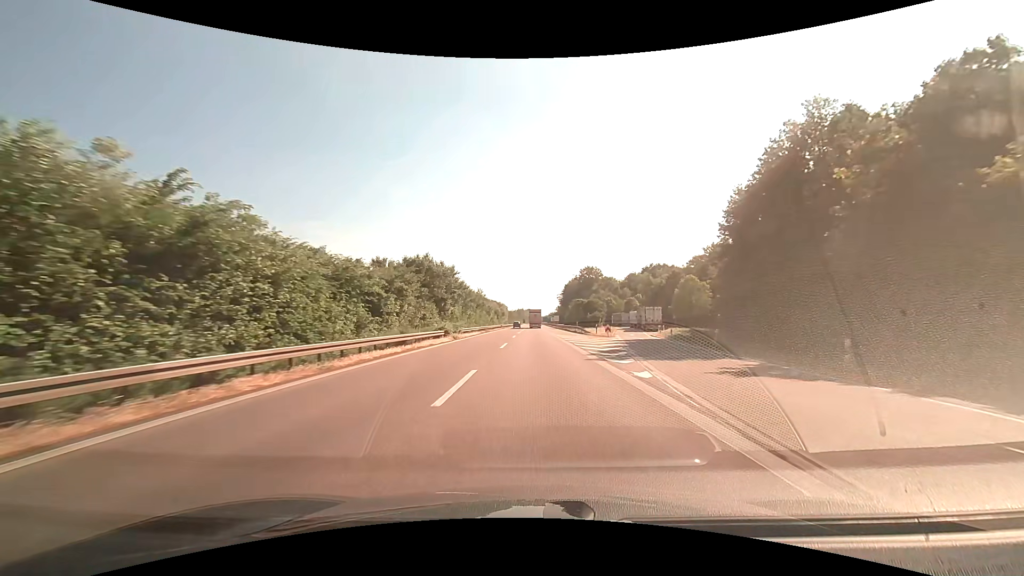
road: motorway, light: Day
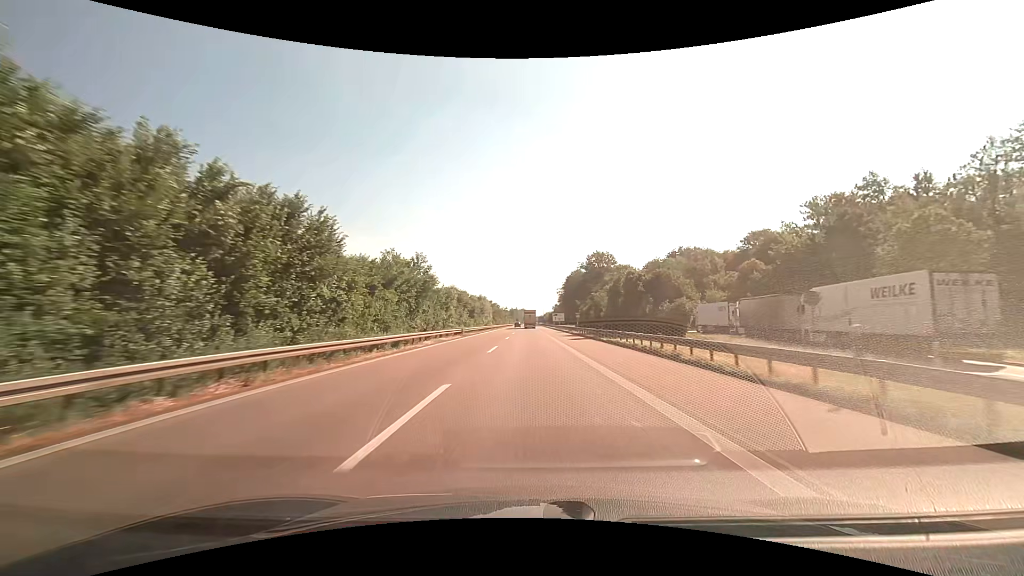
(+0.5, +57.1) m; +1°
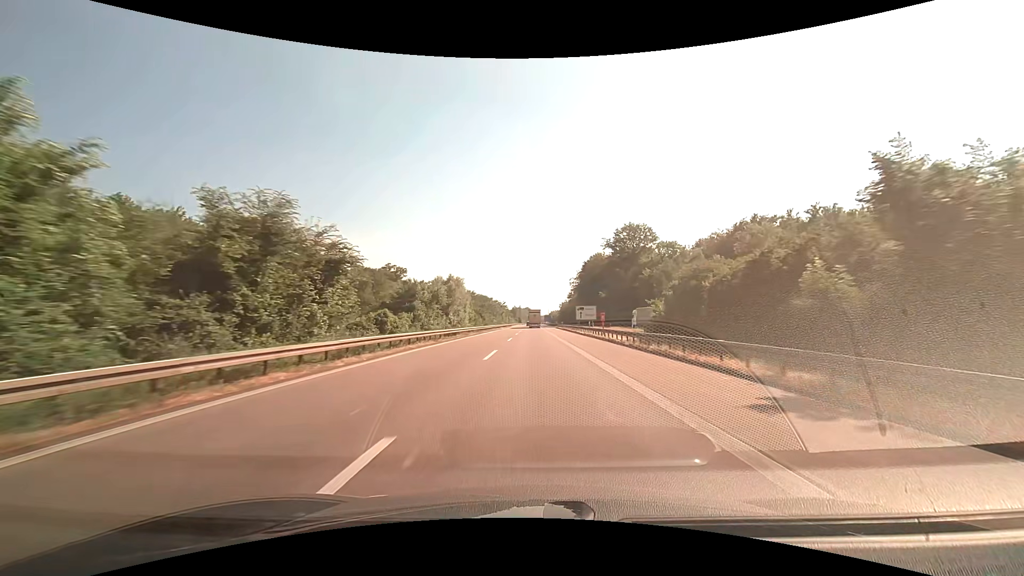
(-0.2, +58.6) m; 0°
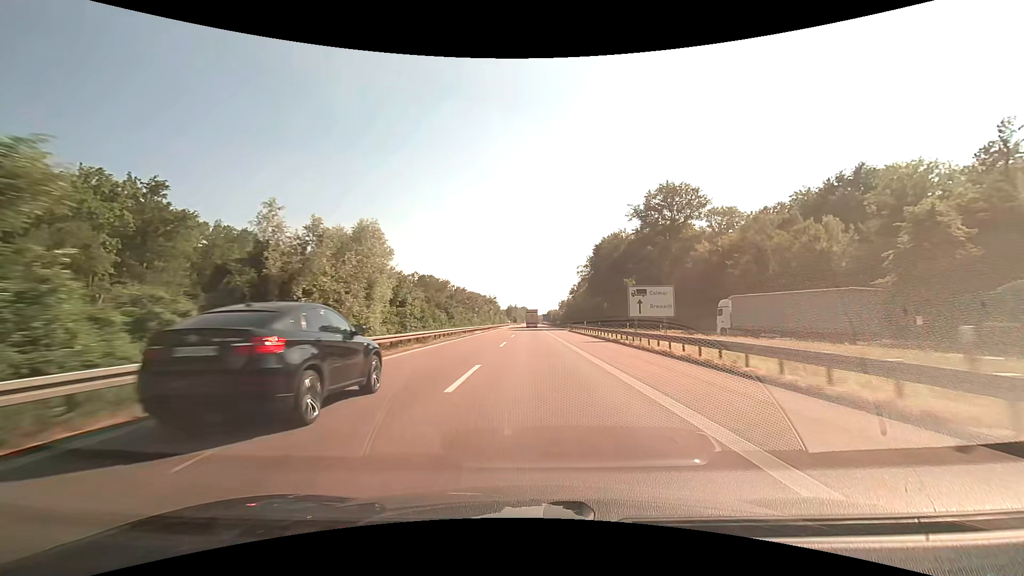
(+0.1, +43.9) m; 0°
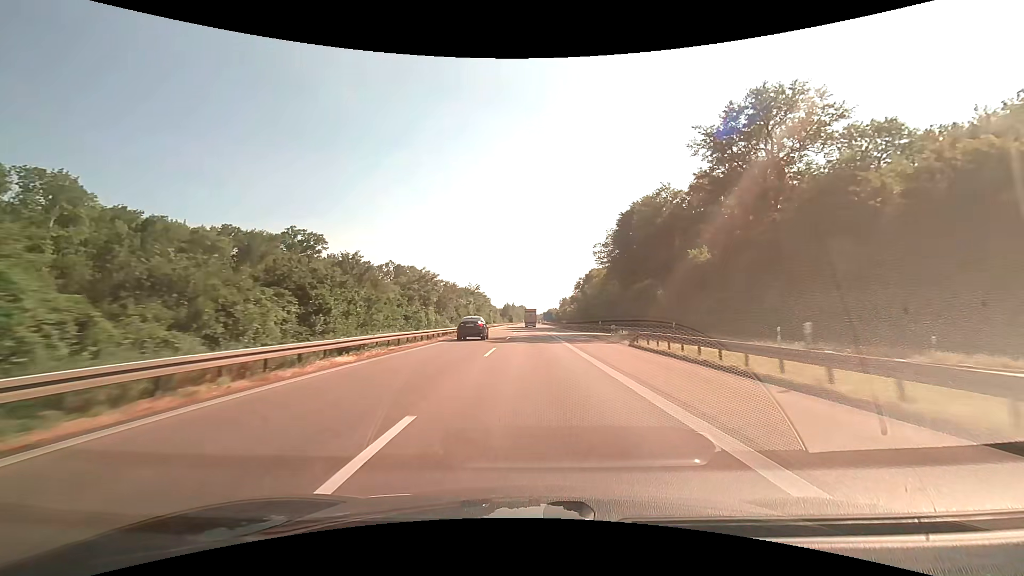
(+0.2, +44.2) m; 0°
